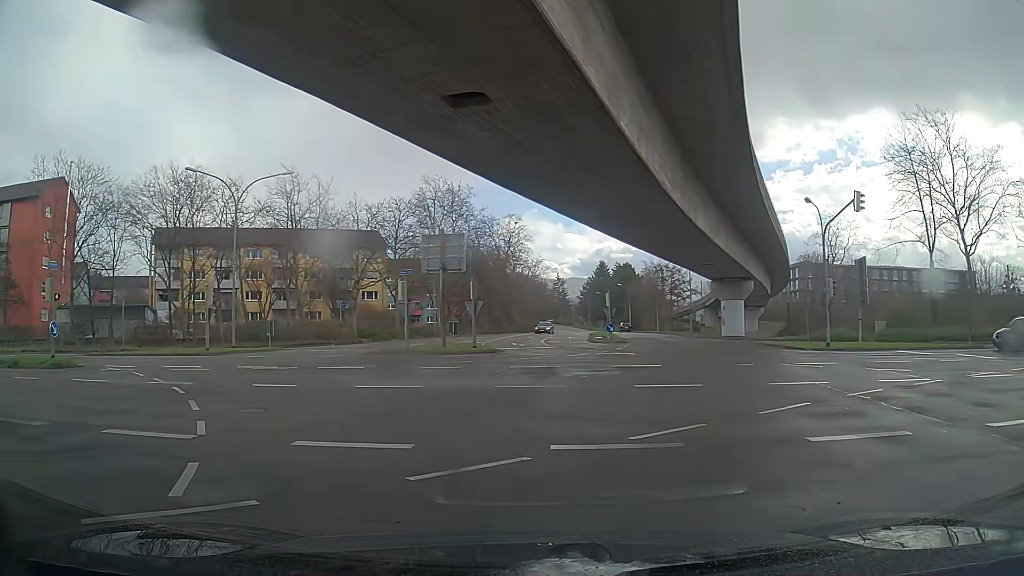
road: tertiary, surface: asphalt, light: Day
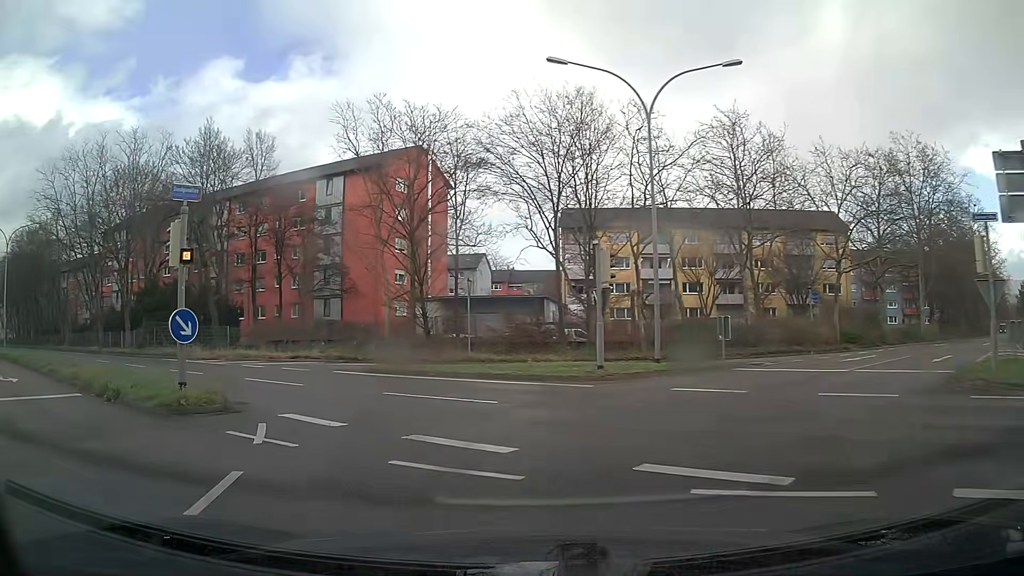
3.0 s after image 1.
(-5.9, +15.8) m; -37°
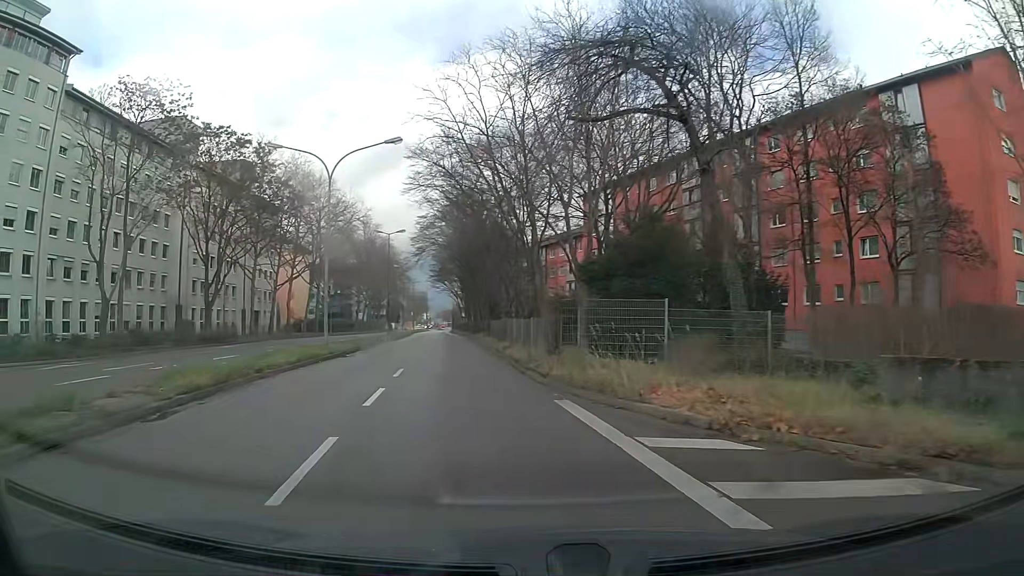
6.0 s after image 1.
(-9.5, +21.3) m; -44°
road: secondary
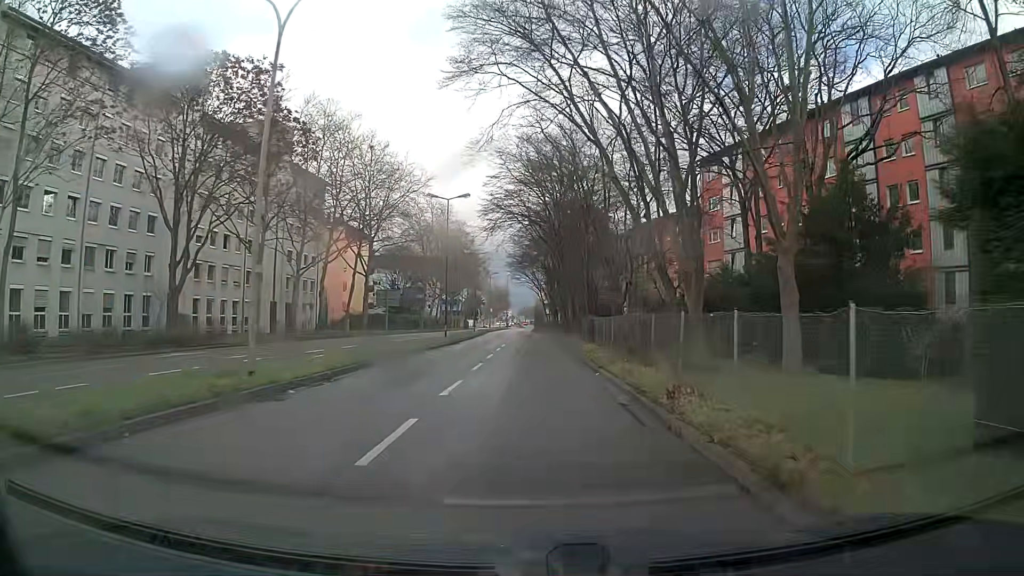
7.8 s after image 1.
(-0.9, +16.9) m; -4°
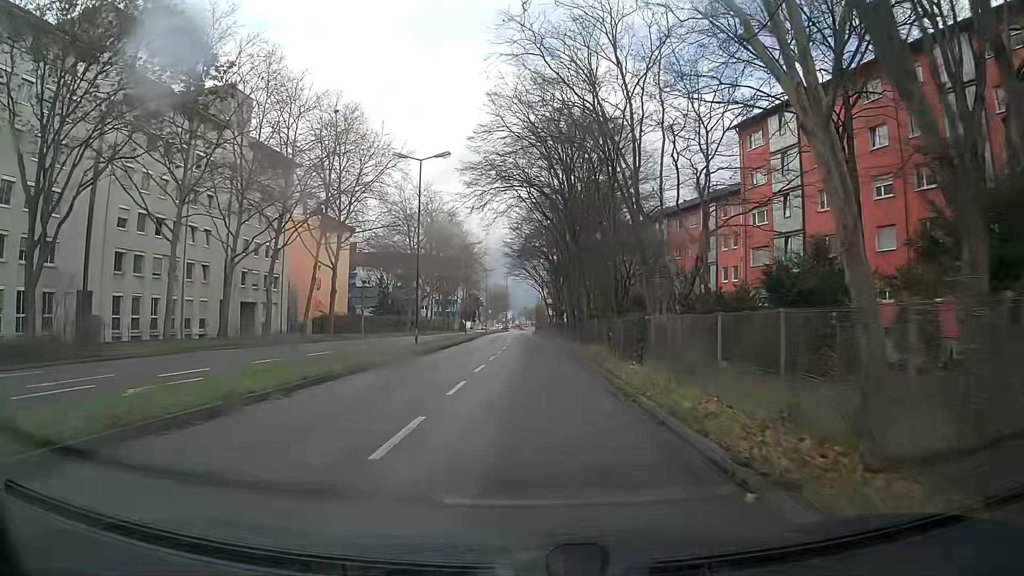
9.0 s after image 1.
(0.0, +12.0) m; 0°
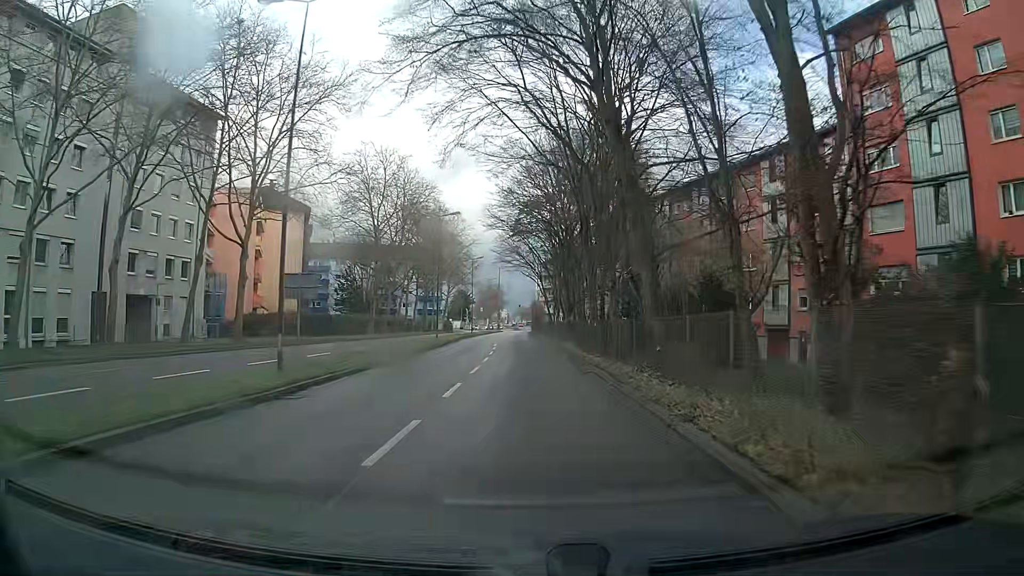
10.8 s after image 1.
(+0.1, +18.4) m; 0°
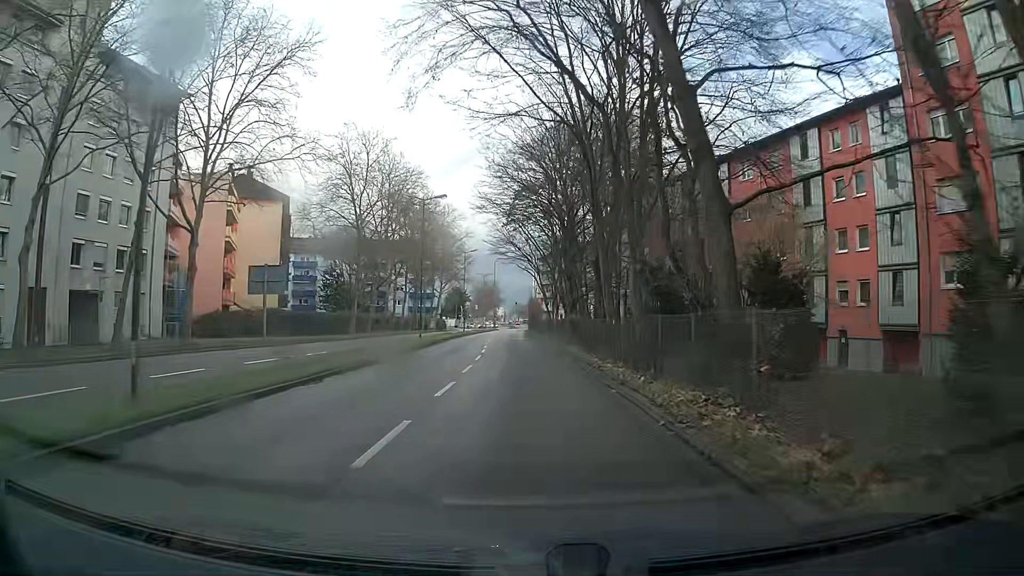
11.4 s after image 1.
(0.0, +6.2) m; 0°
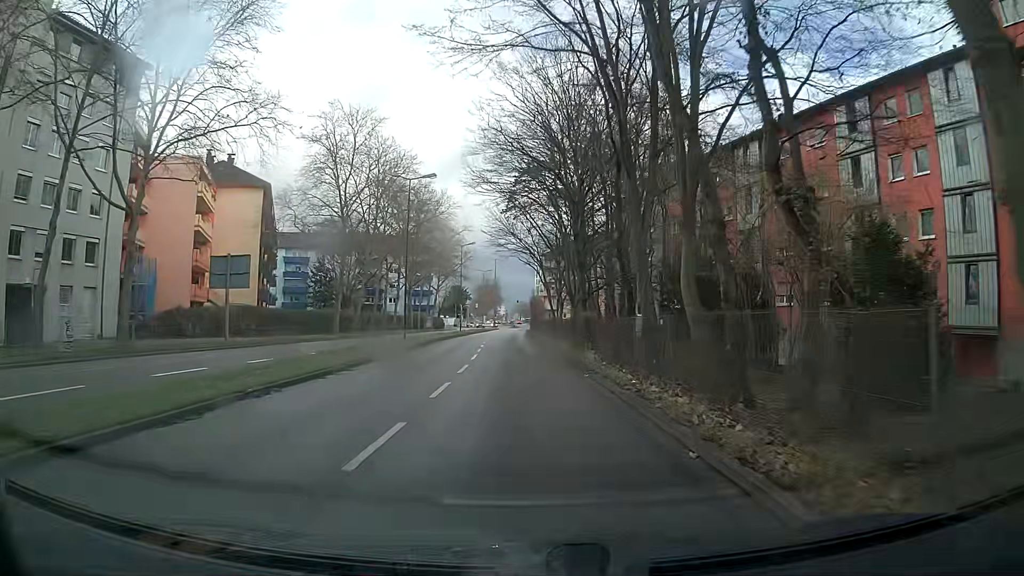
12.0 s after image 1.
(0.0, +6.2) m; 0°
